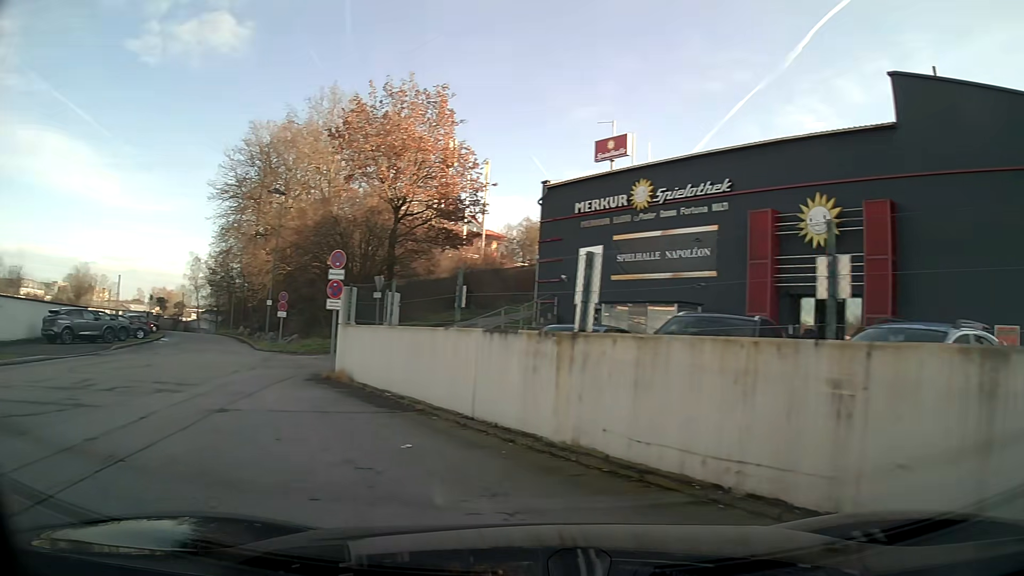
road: tertiary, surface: asphalt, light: Day
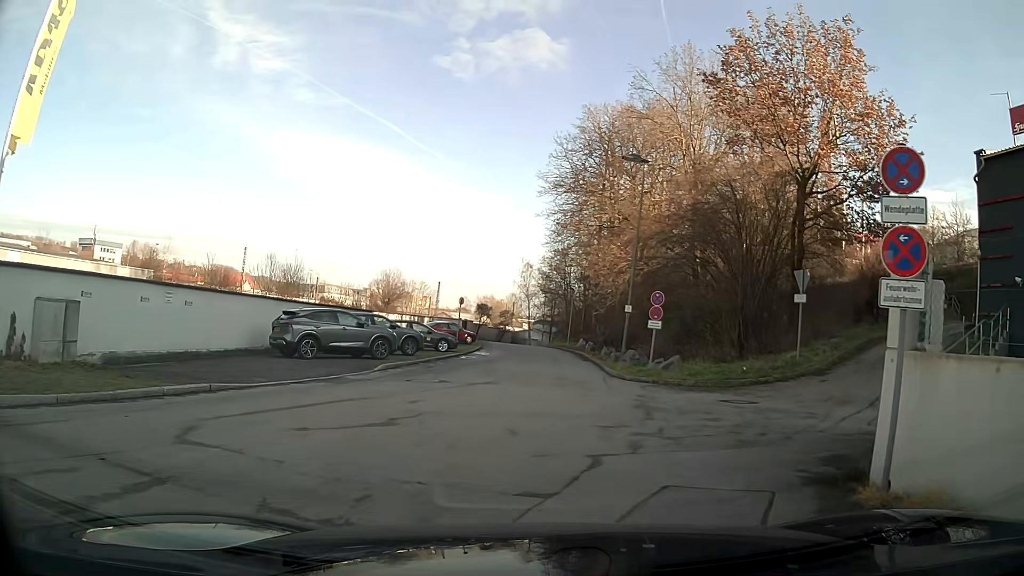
(-3.2, +9.7) m; -24°
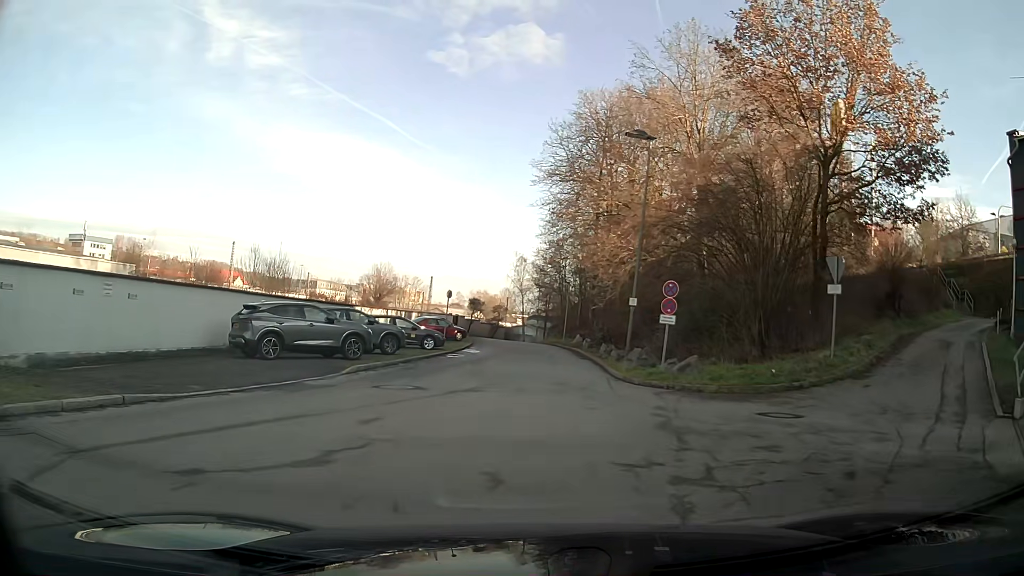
(0.0, +2.8) m; +1°
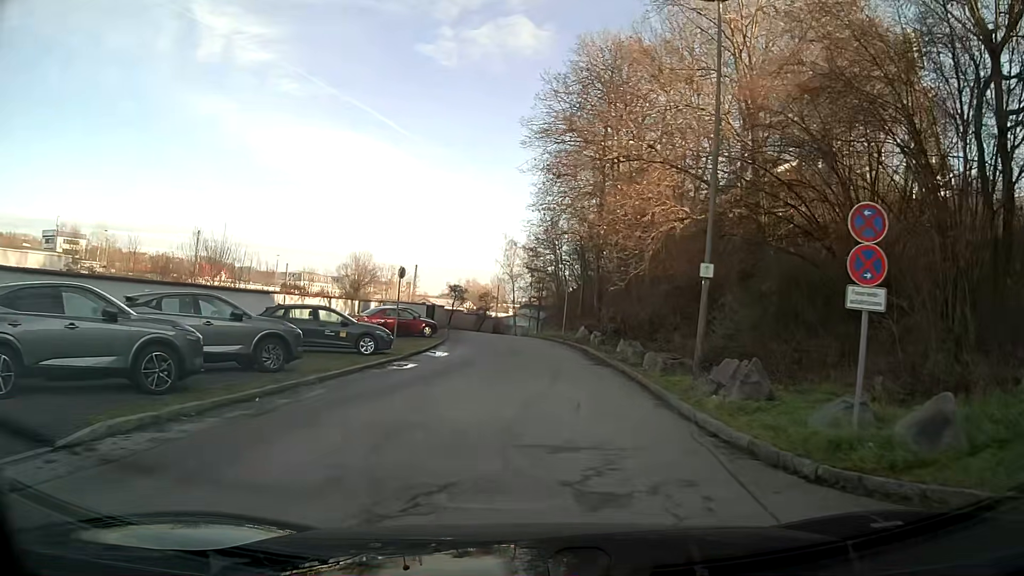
(+0.1, +11.0) m; +1°
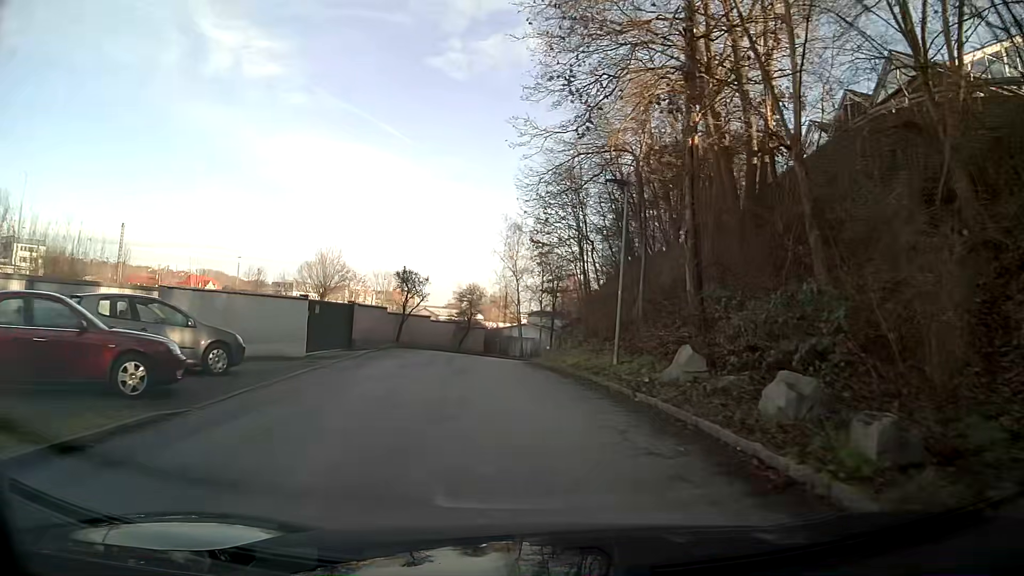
(+0.1, +26.5) m; 0°
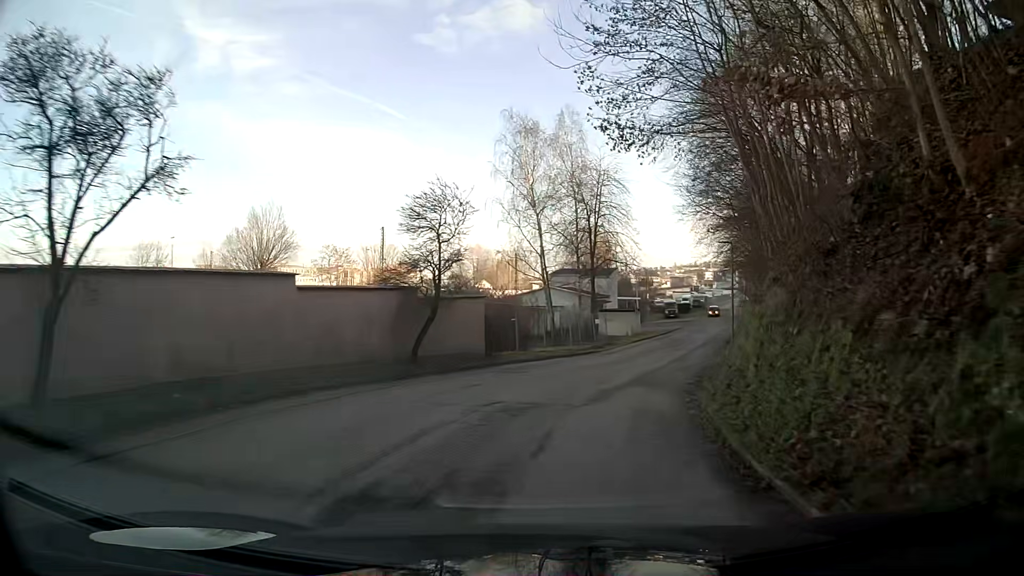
(-1.8, +29.5) m; 0°
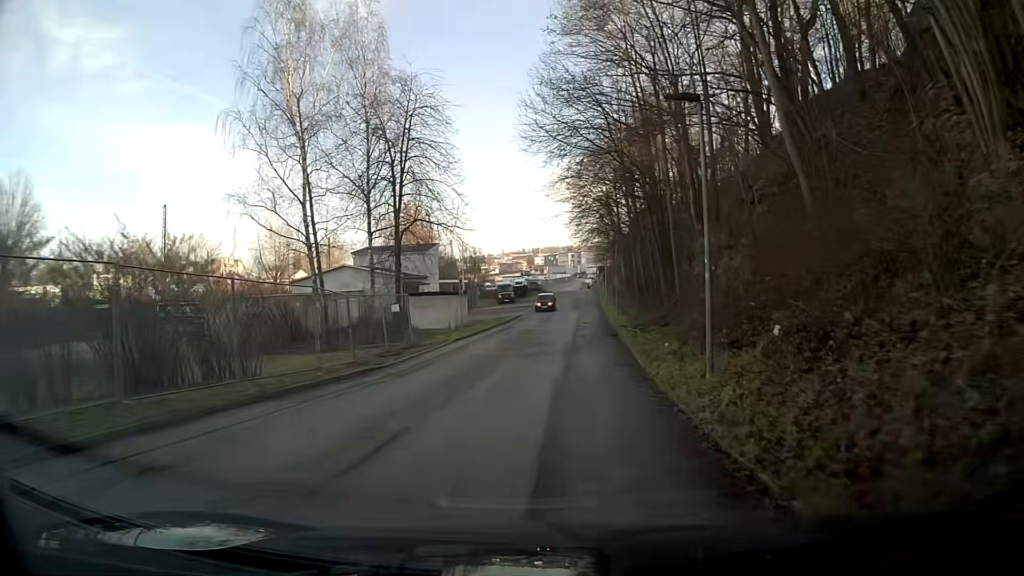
(+2.1, +17.5) m; +12°
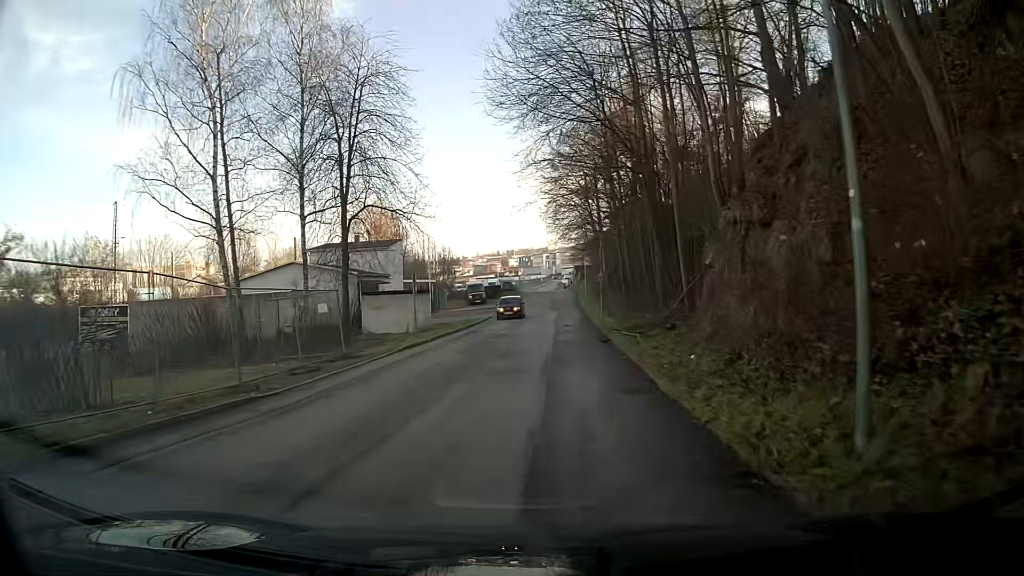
(+0.1, +6.1) m; +2°
